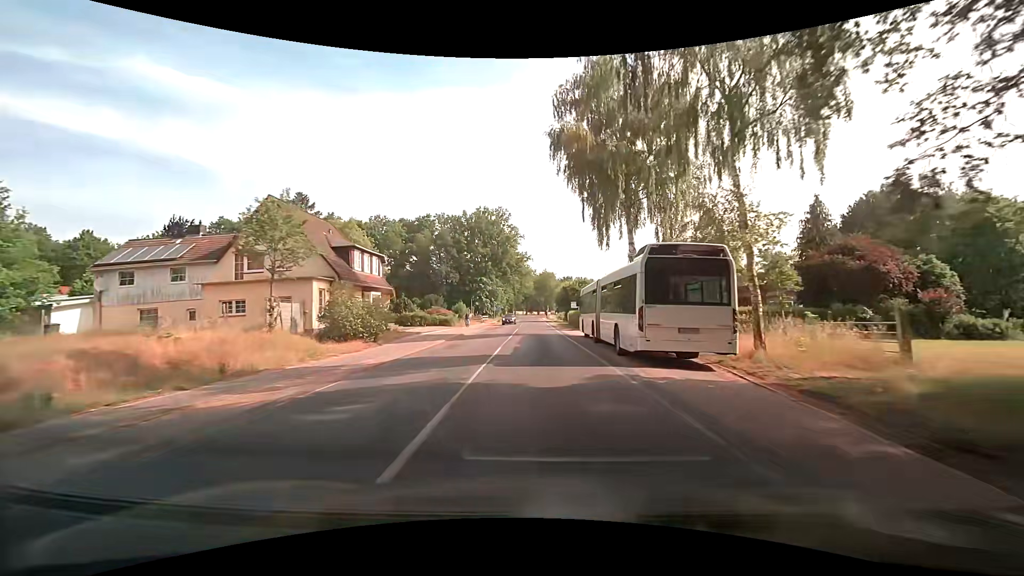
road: secondary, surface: asphalt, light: Day
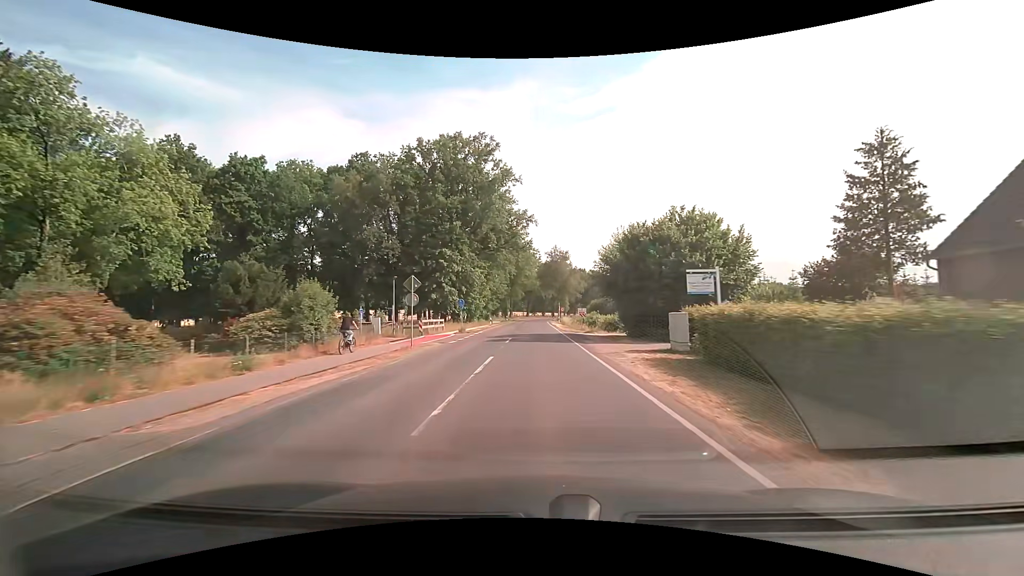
(-0.2, +51.8) m; 0°
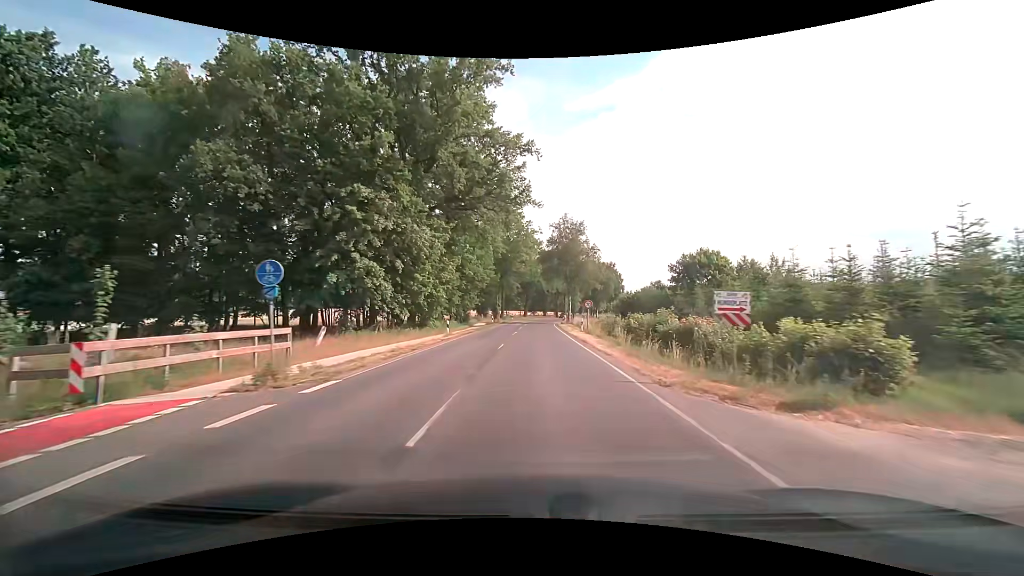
(-0.1, +30.9) m; 0°
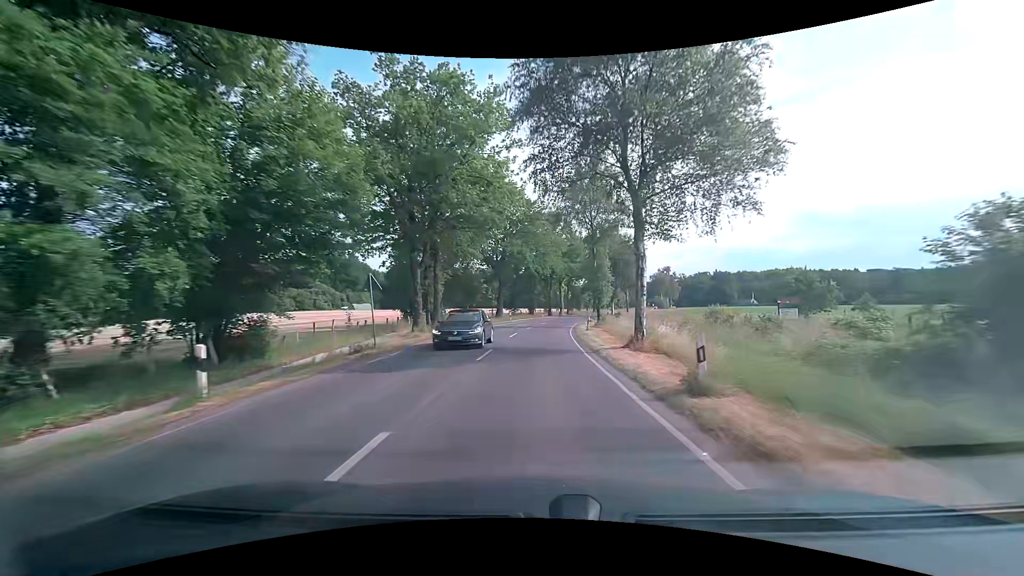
(+0.6, +51.3) m; +2°
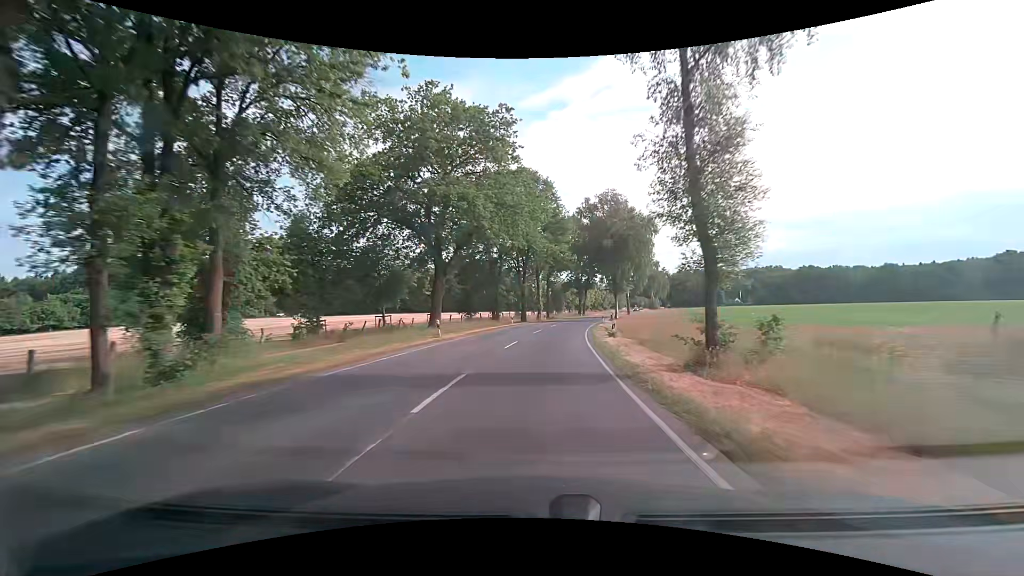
(+0.6, +30.6) m; +3°
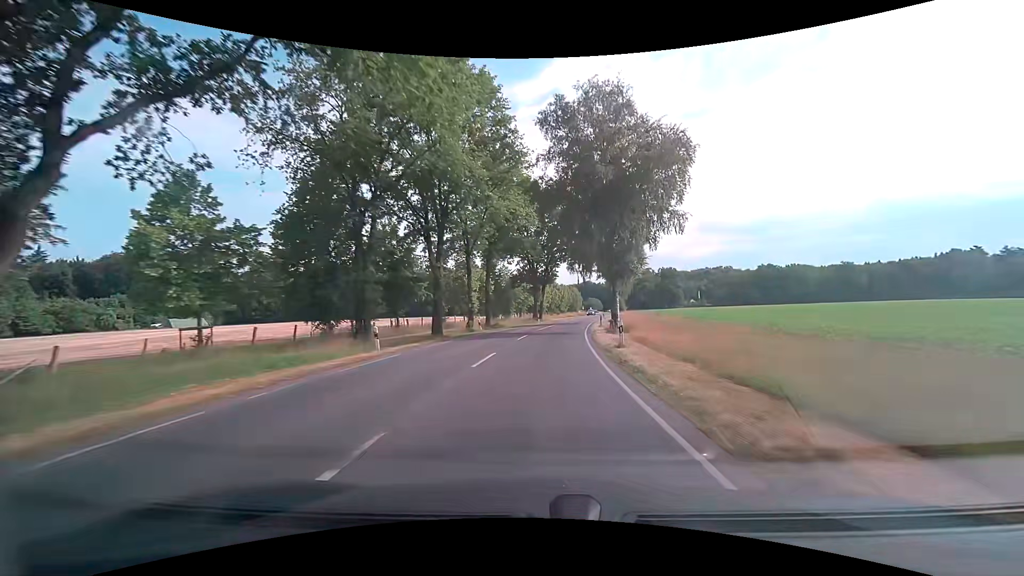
(+1.4, +30.6) m; +5°
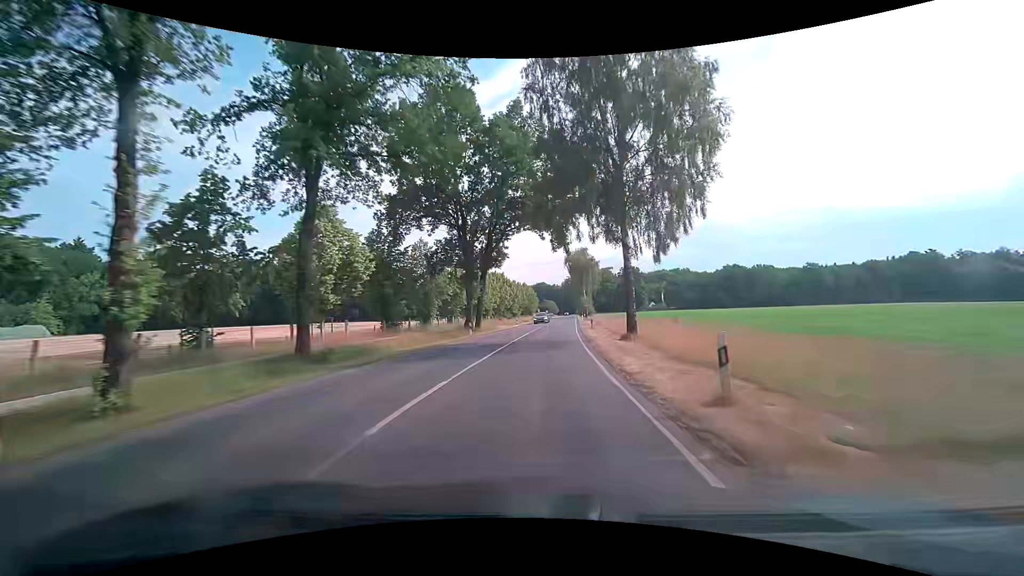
(+1.8, +30.5) m; +5°
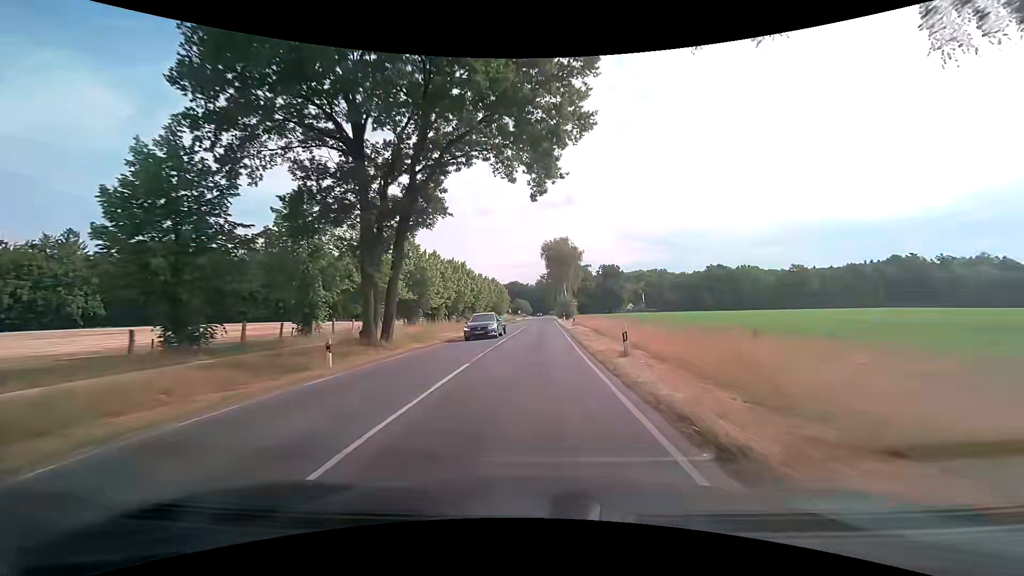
(+0.7, +20.3) m; +3°
(0, +10) (0, +20) (0, +30) (+1, +40) (+1, +50) (+1, +60) (+2, +70) (+2, +80) (+2, +90) (+3, +100) m
